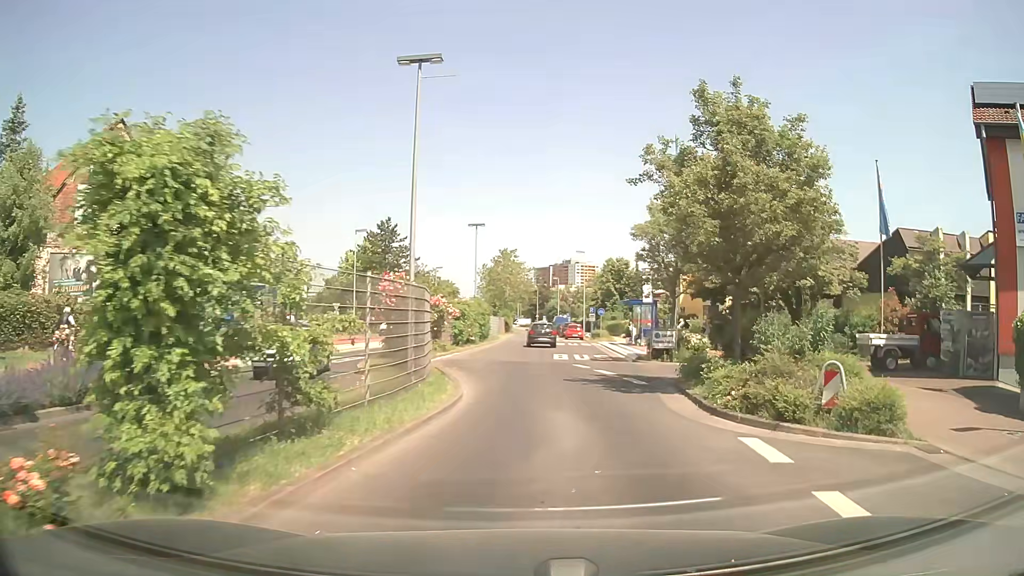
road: secondary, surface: asphalt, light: Day
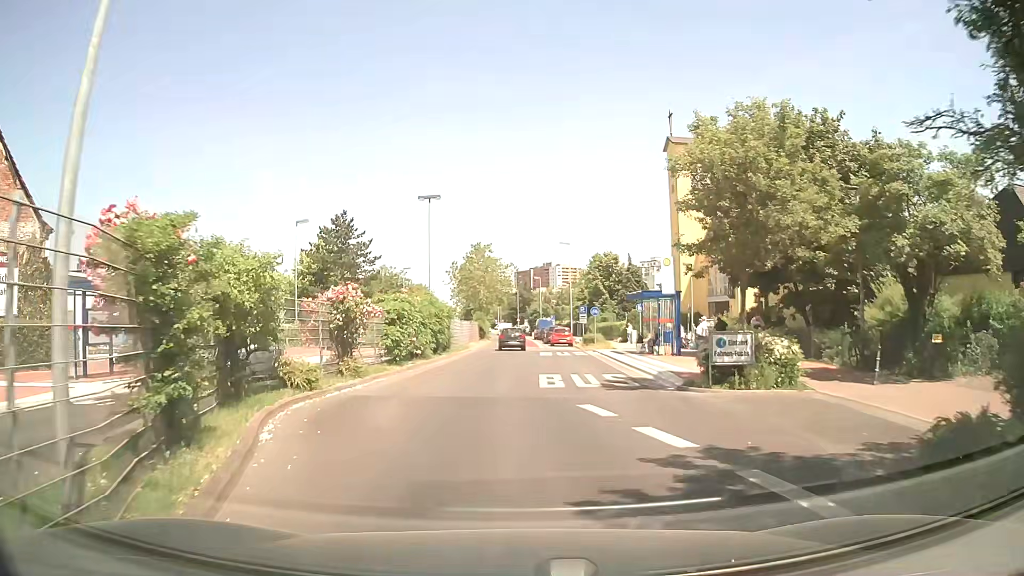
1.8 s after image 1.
(+0.8, +11.4) m; +3°
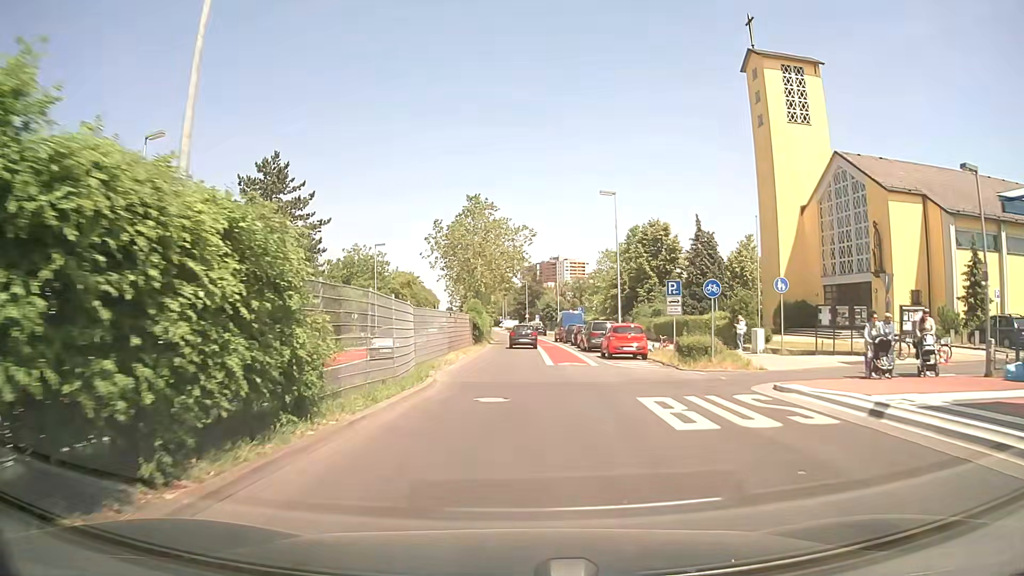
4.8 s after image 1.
(-0.8, +26.3) m; -1°
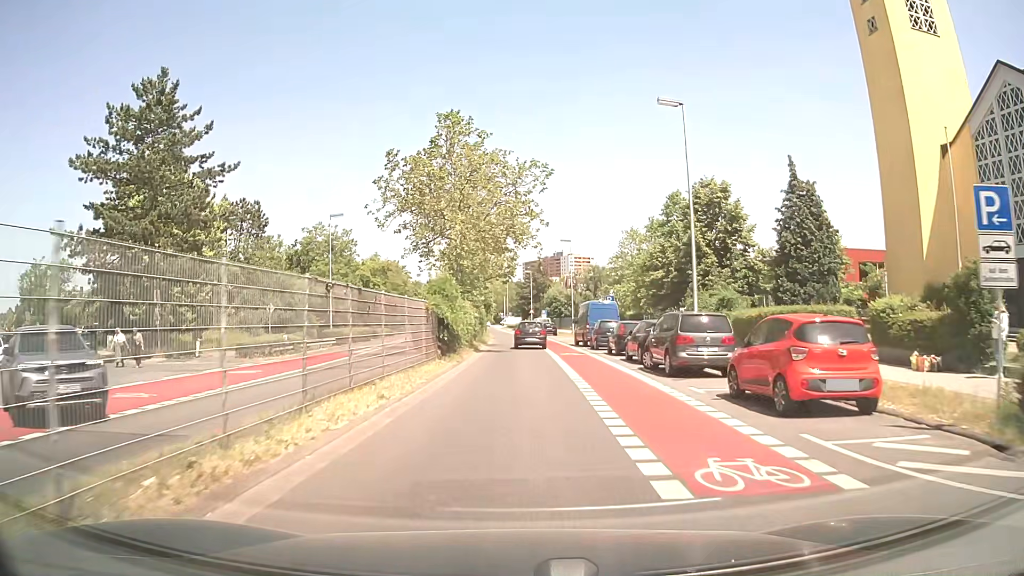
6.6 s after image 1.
(0.0, +18.8) m; 0°
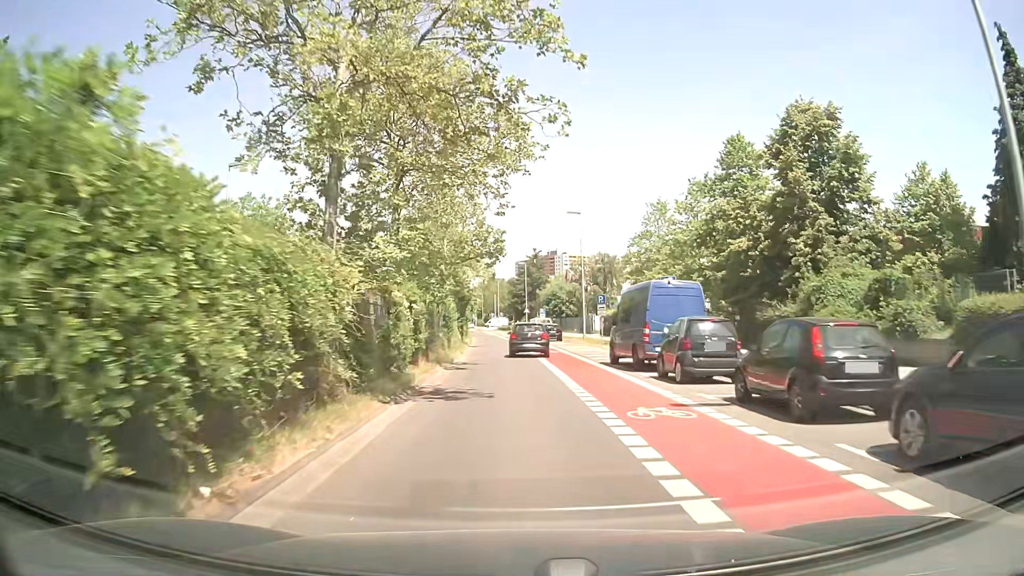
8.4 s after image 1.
(+0.1, +19.0) m; +1°
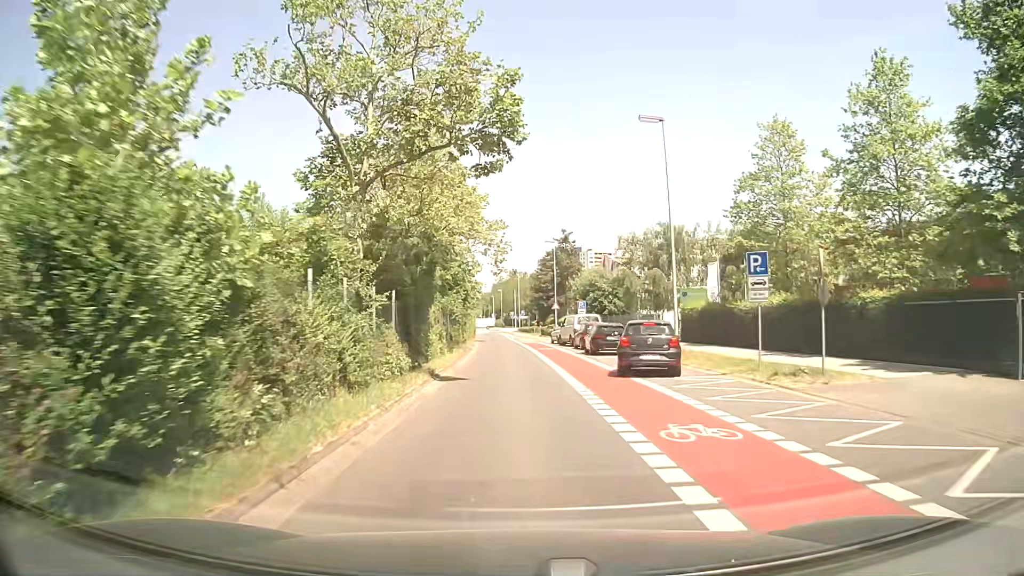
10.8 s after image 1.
(-0.4, +25.2) m; -2°
